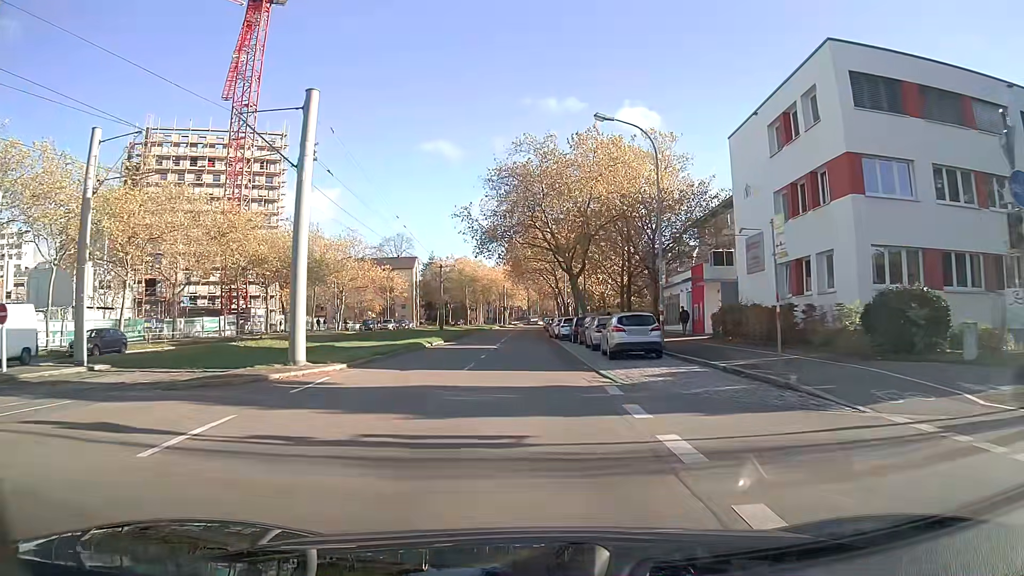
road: tertiary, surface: asphalt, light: Day
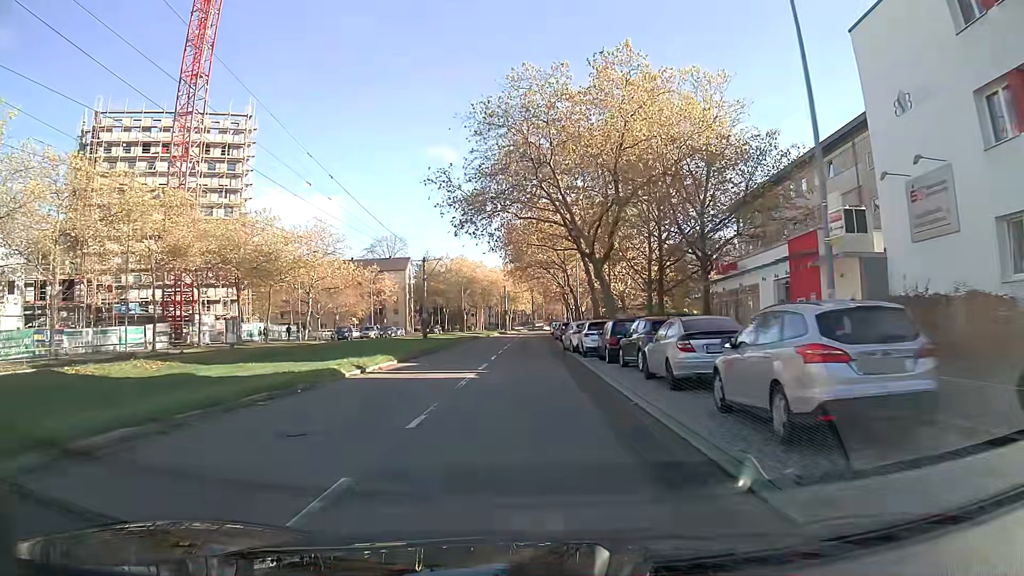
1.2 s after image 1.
(-0.1, +14.7) m; 0°
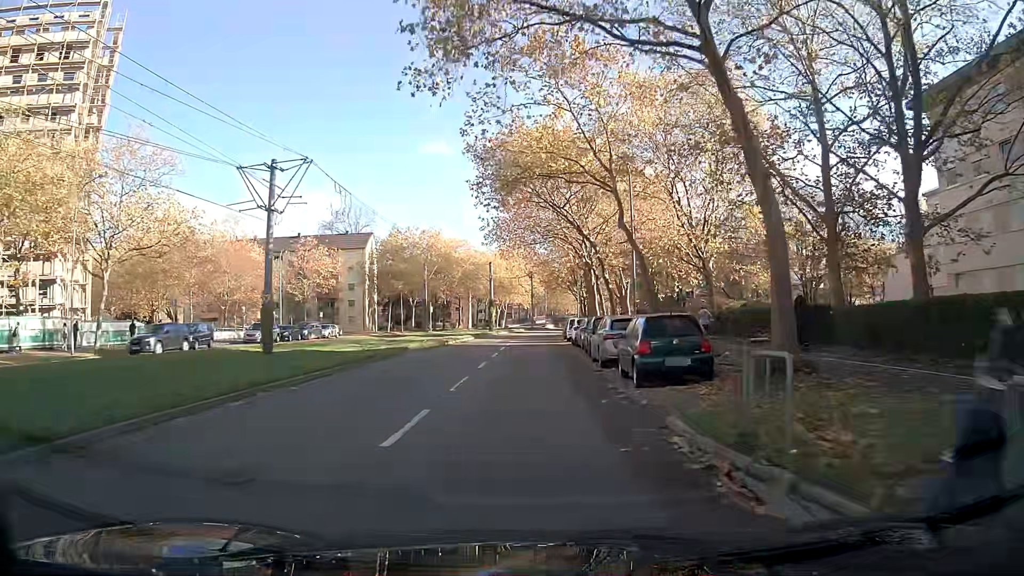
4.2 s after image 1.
(0.0, +36.8) m; 0°
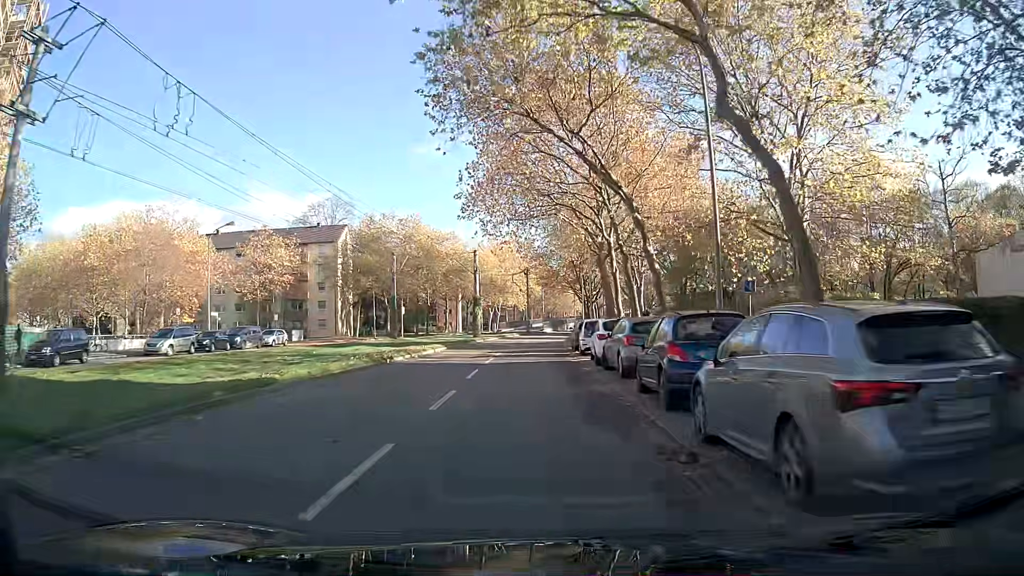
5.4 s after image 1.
(0.0, +14.3) m; 0°
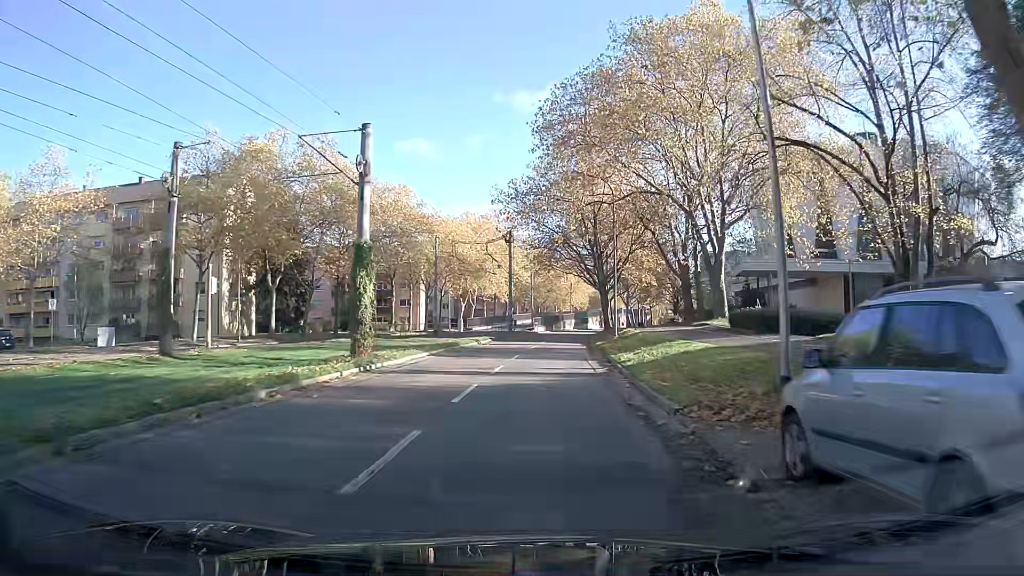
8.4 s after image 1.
(+0.3, +35.5) m; +1°
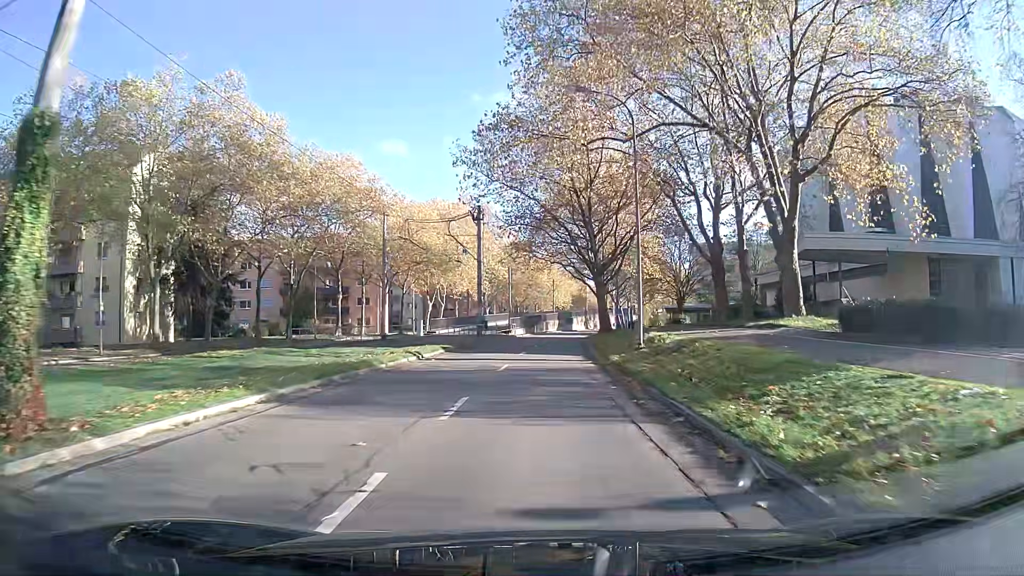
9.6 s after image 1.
(+0.3, +14.3) m; +2°
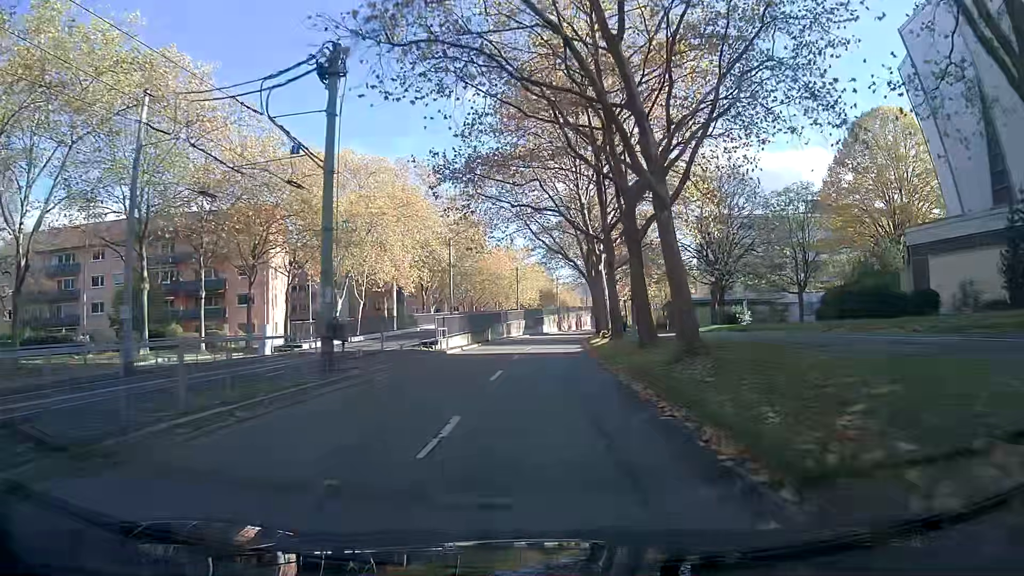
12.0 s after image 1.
(+0.8, +29.1) m; +3°
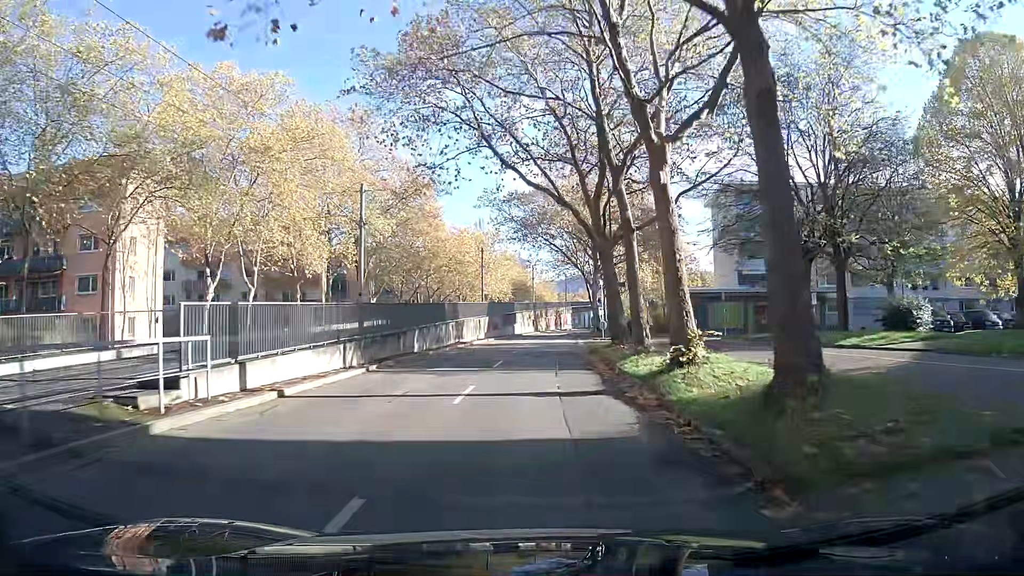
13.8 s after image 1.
(+0.5, +22.2) m; +2°
(0, +10) (0, +20) (+1, +30) (+1, +40) (+2, +50) (+2, +60) (+3, +70) (+5, +80) (+6, +90) (+8, +99) m
